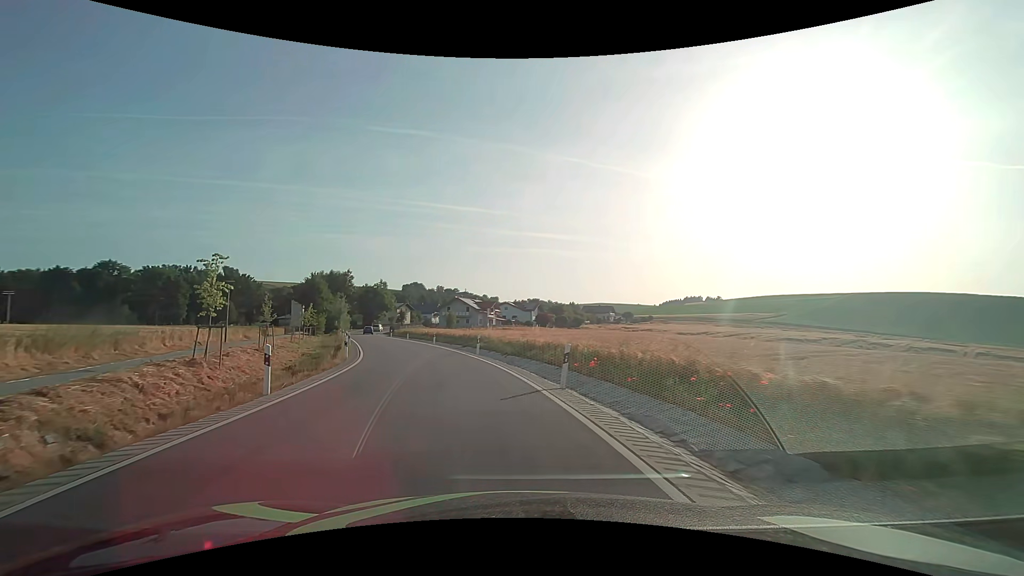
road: secondary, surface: asphalt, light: Day
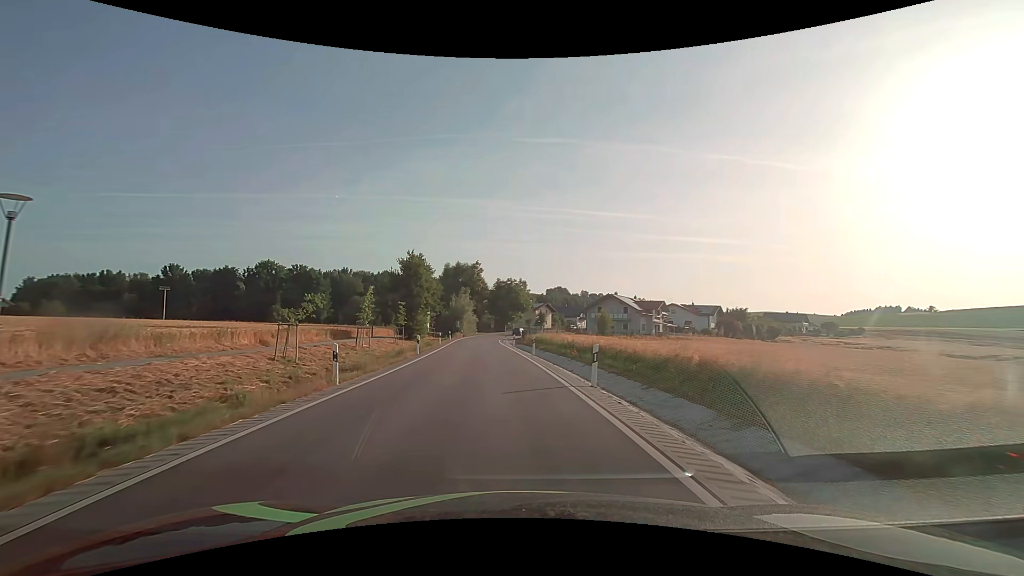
(-4.7, +28.1) m; -17°
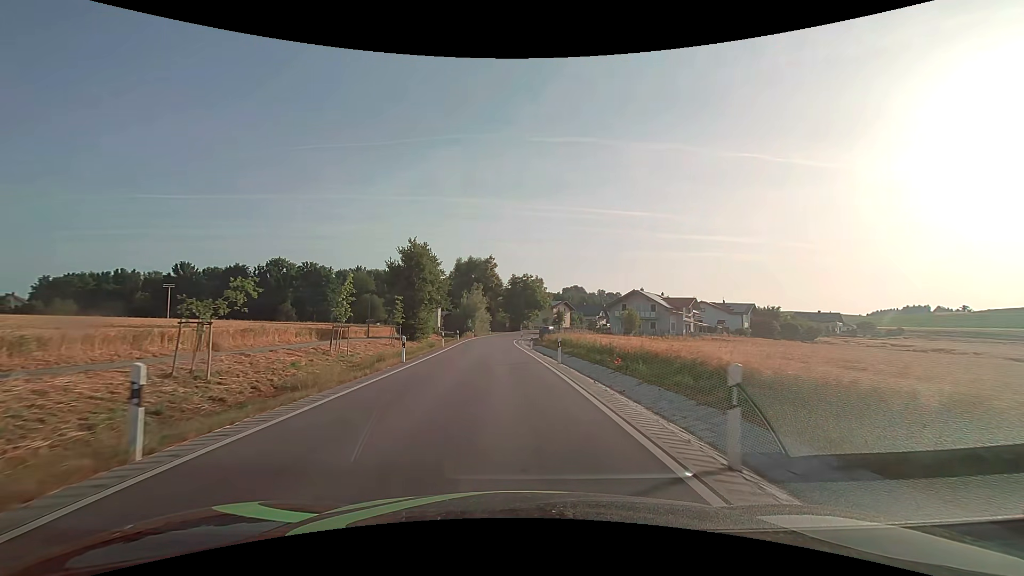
(-0.1, +7.3) m; -2°
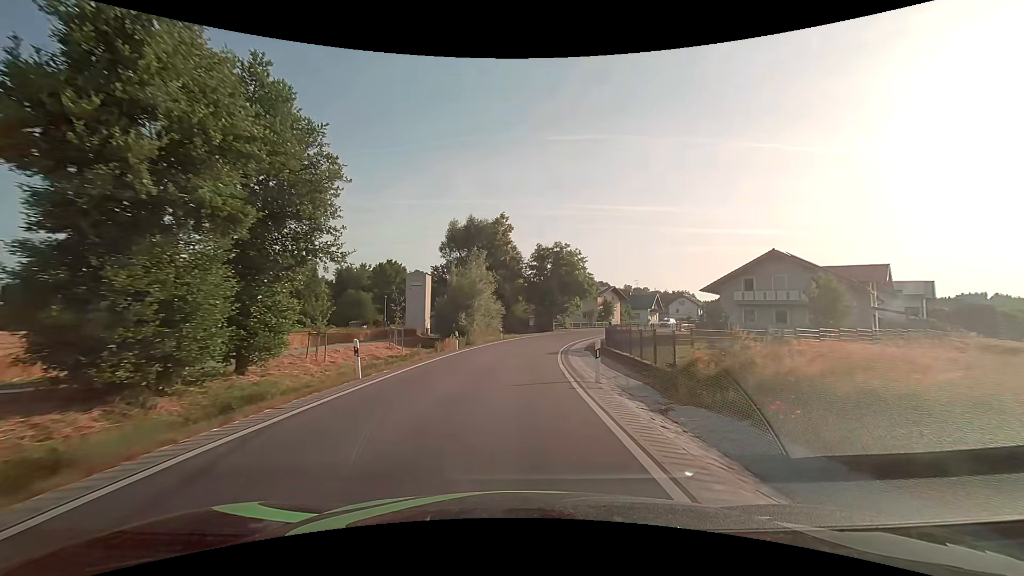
(-1.1, +37.6) m; -2°
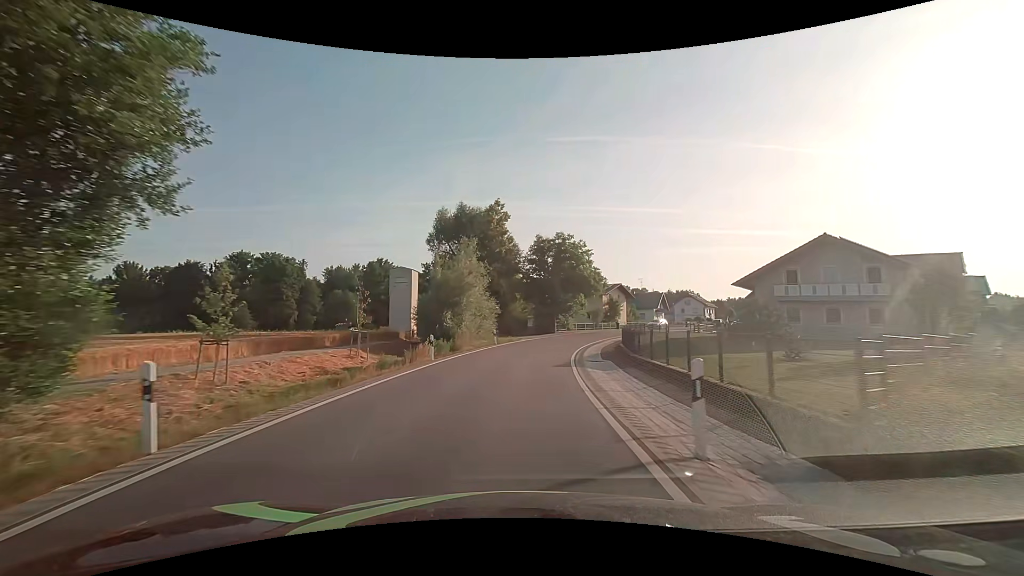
(0.0, +7.5) m; 0°
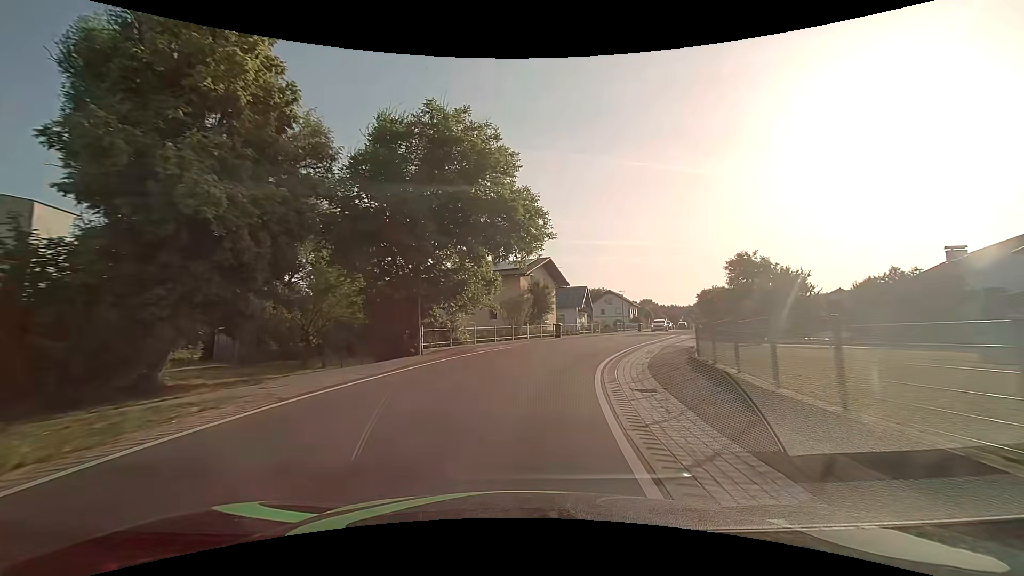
(+3.2, +35.9) m; +12°
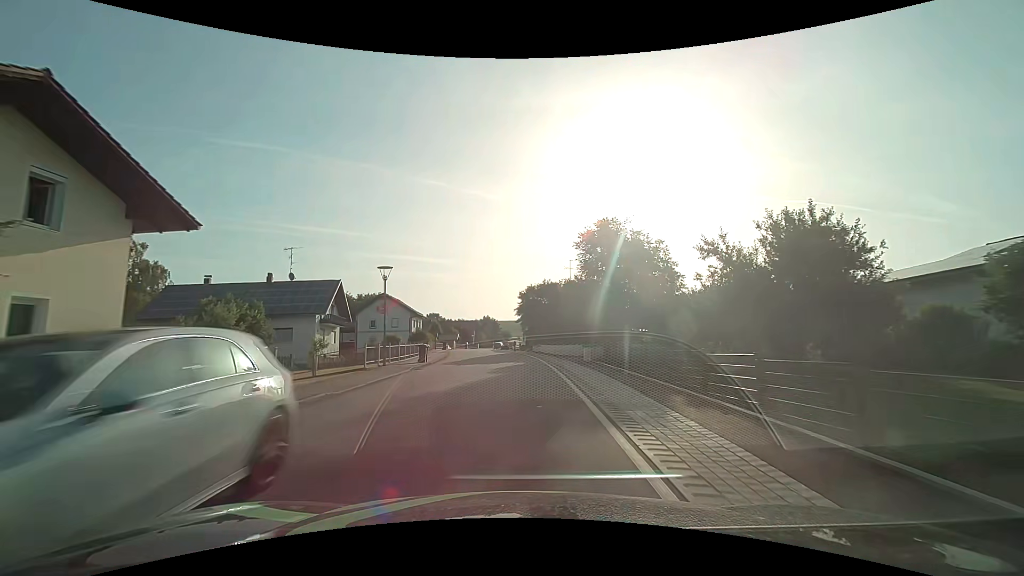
(+7.2, +32.7) m; +24°
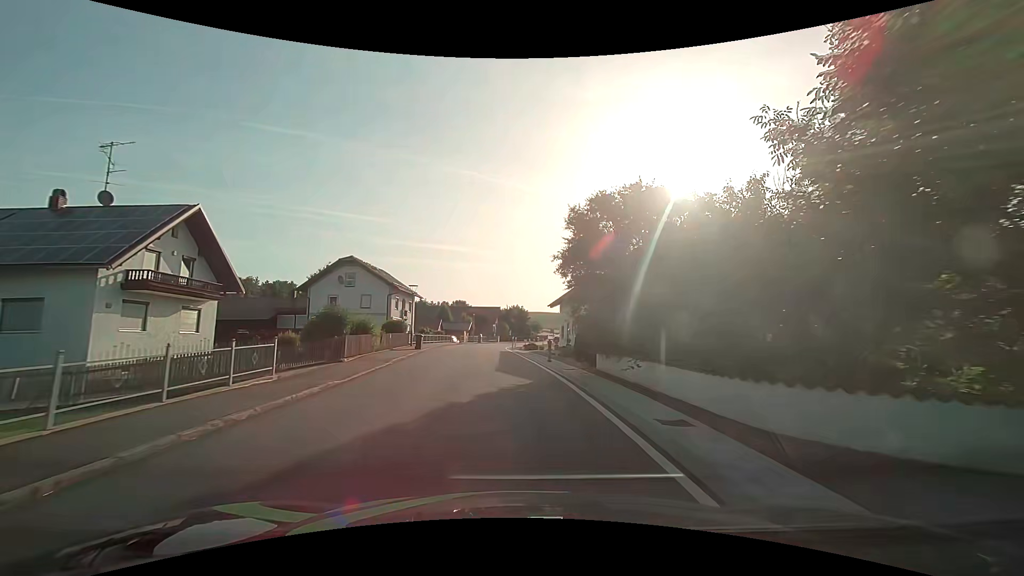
(-0.1, +27.7) m; -3°
(0, +10) (-1, +20) (-2, +30) (-2, +40) (-3, +50) (-2, +60) (-1, +70) (0, +80) (+3, +89) (+5, +99) m
